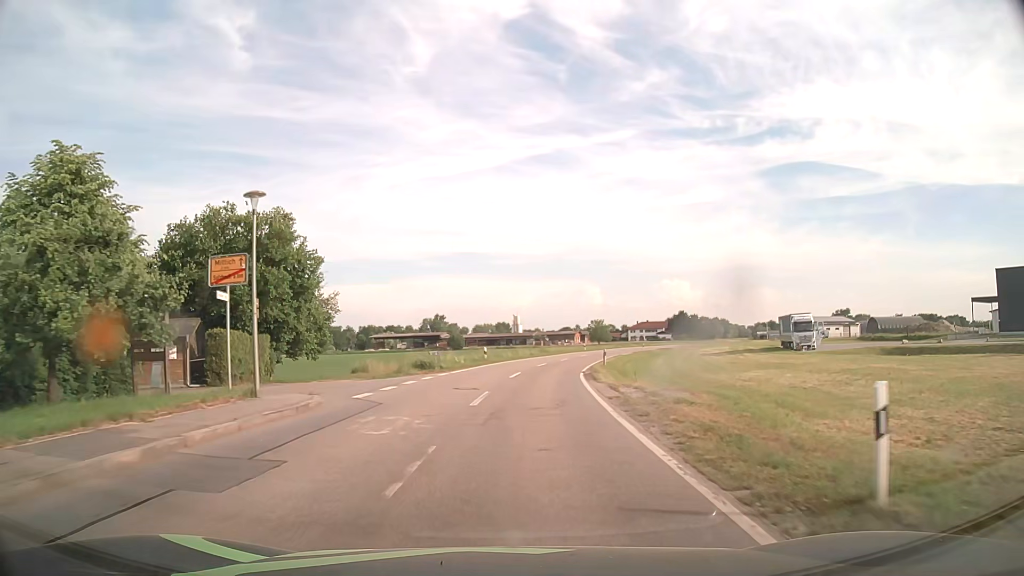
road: tertiary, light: Day
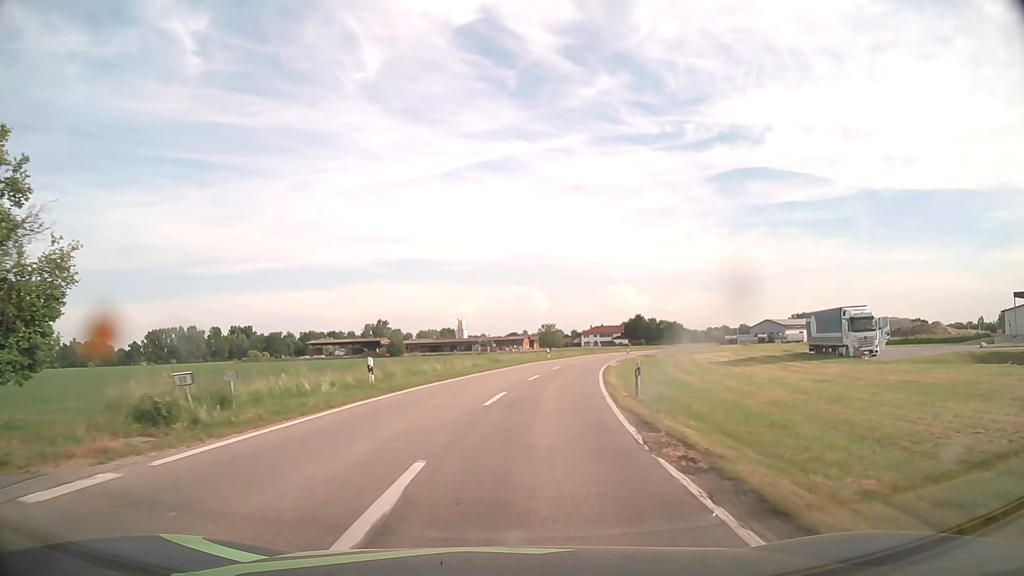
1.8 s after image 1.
(+0.8, +23.2) m; +4°
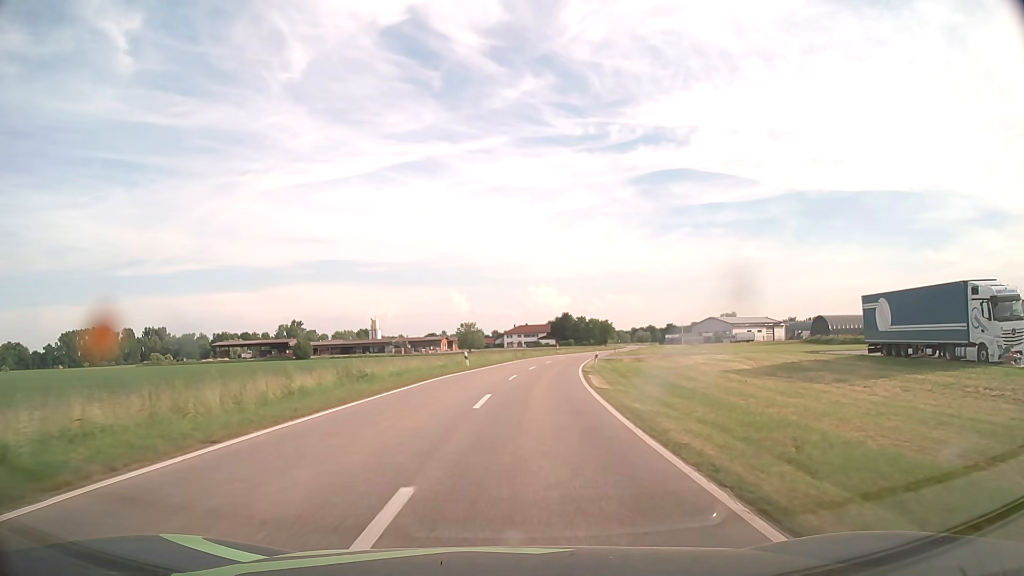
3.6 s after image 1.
(+1.6, +25.5) m; +7°
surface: asphalt
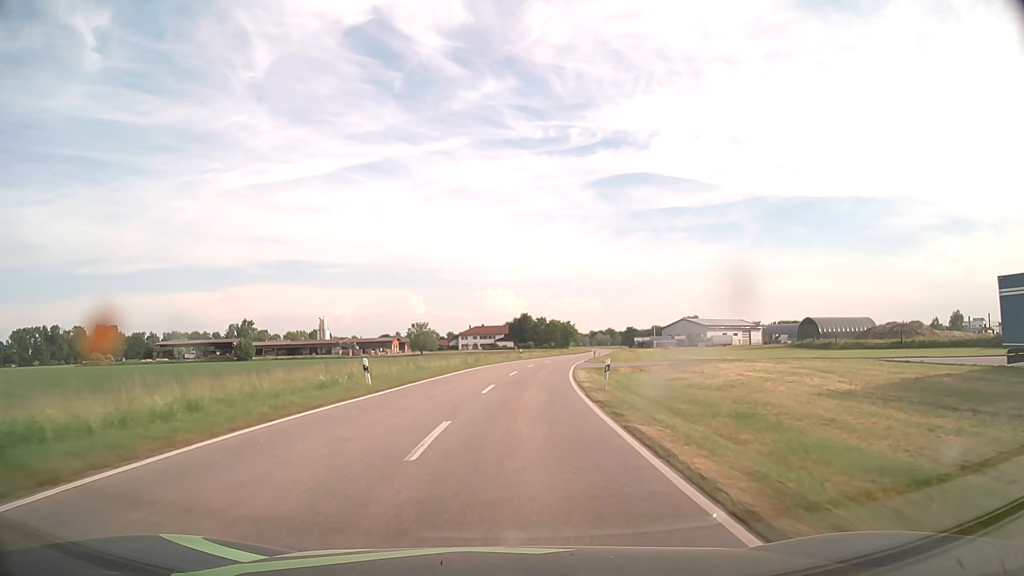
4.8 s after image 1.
(+0.7, +18.7) m; +4°
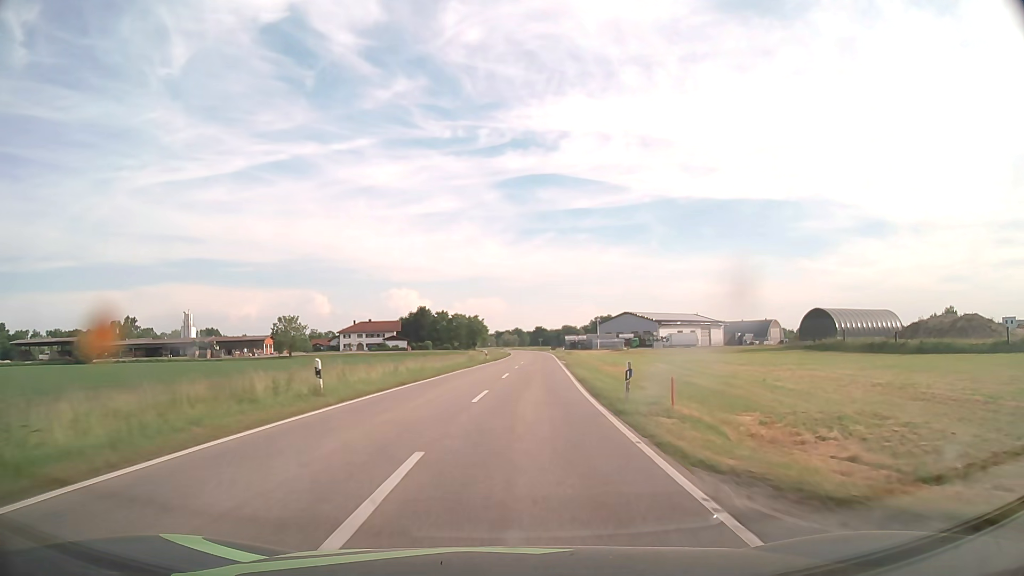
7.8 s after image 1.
(+3.6, +52.2) m; +8°
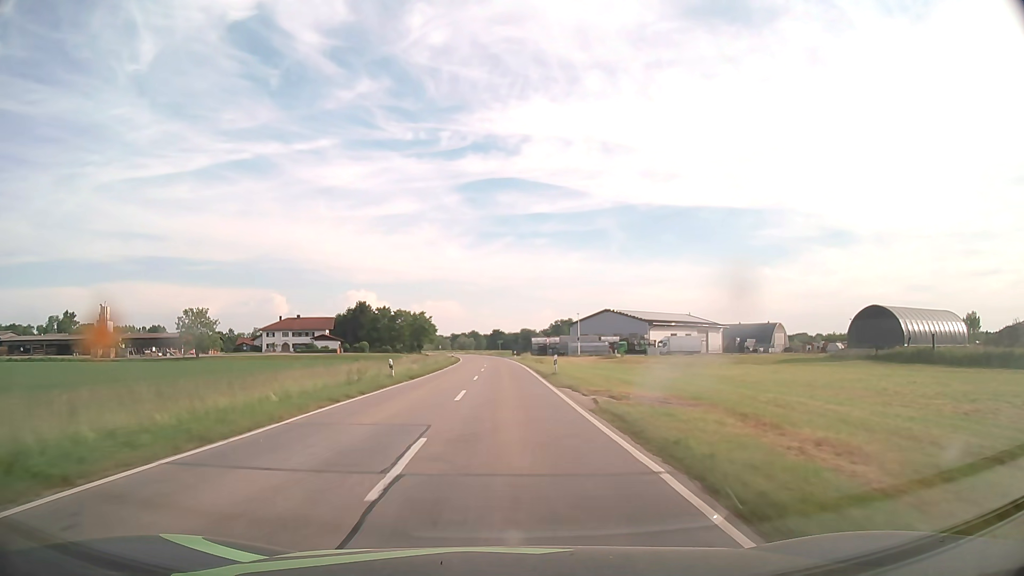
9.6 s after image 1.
(+1.3, +34.8) m; +4°
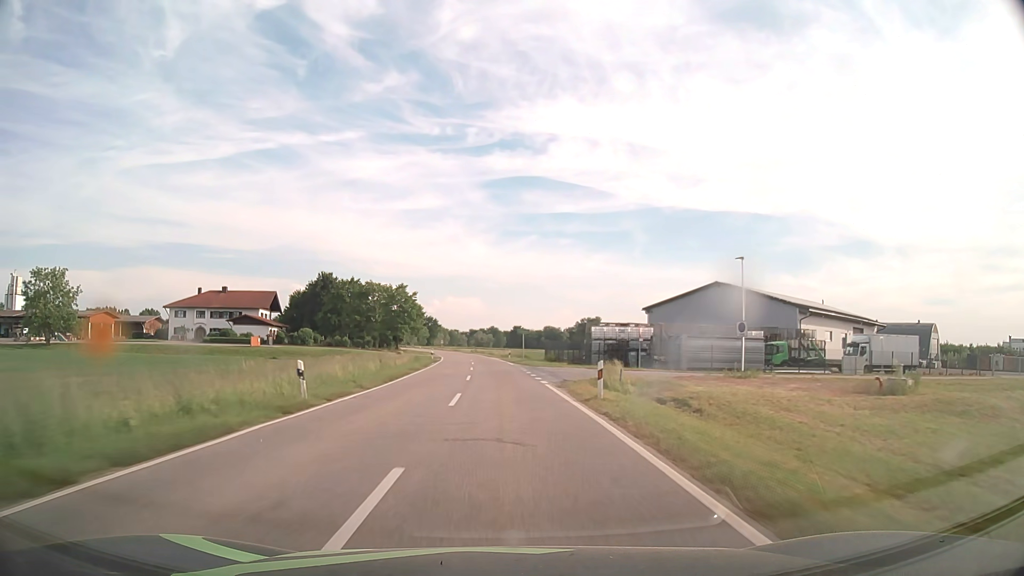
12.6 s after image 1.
(-0.6, +63.6) m; -2°
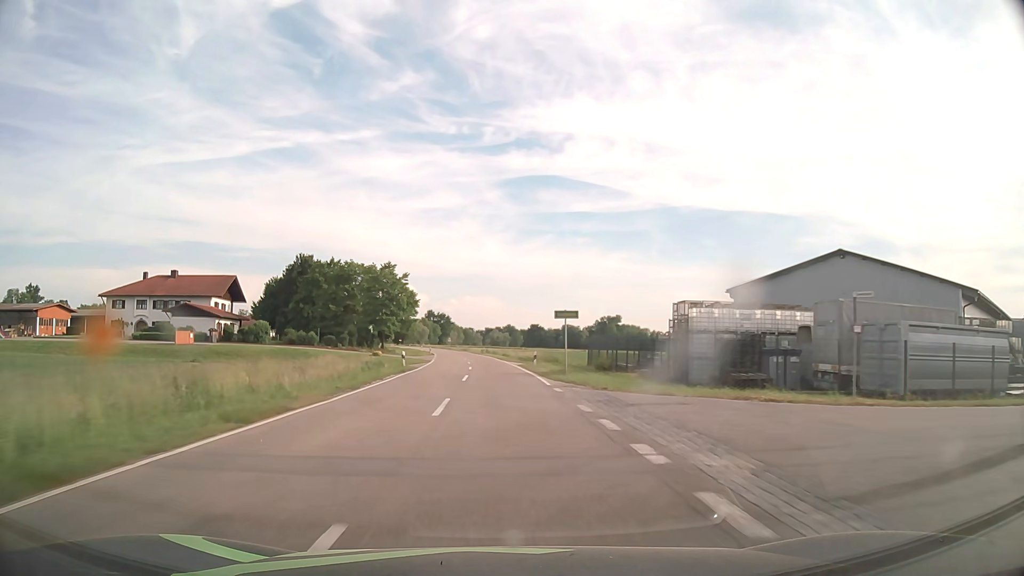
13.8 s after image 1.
(-0.3, +26.9) m; -1°
(0, +10) (0, +20) (-1, +30) (-1, +40) (-1, +50) (-2, +60) (-3, +70) (-4, +80) (-5, +90) (-6, +100) m
